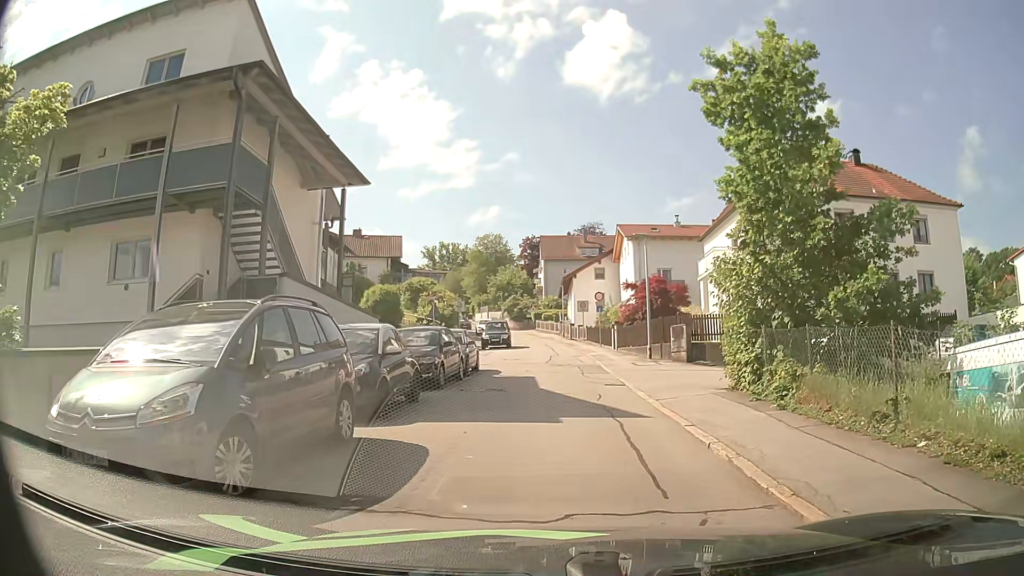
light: Day
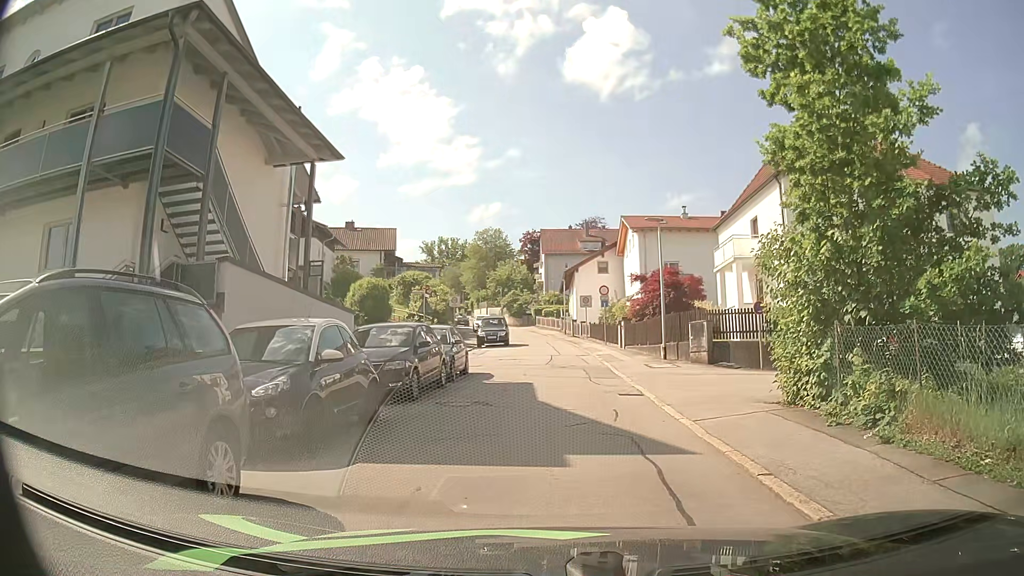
(0.0, +3.2) m; -1°
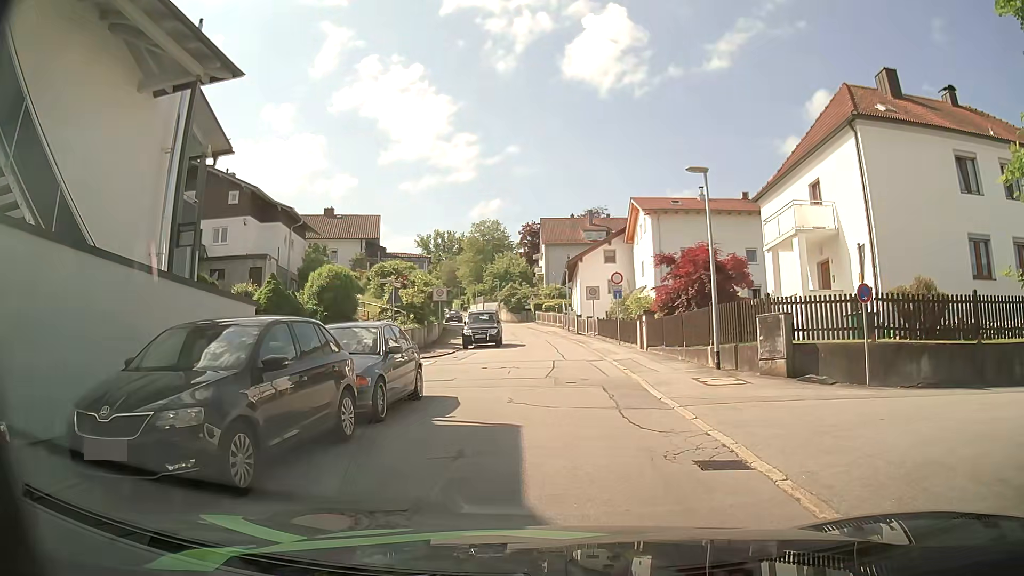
(+0.2, +7.2) m; 0°
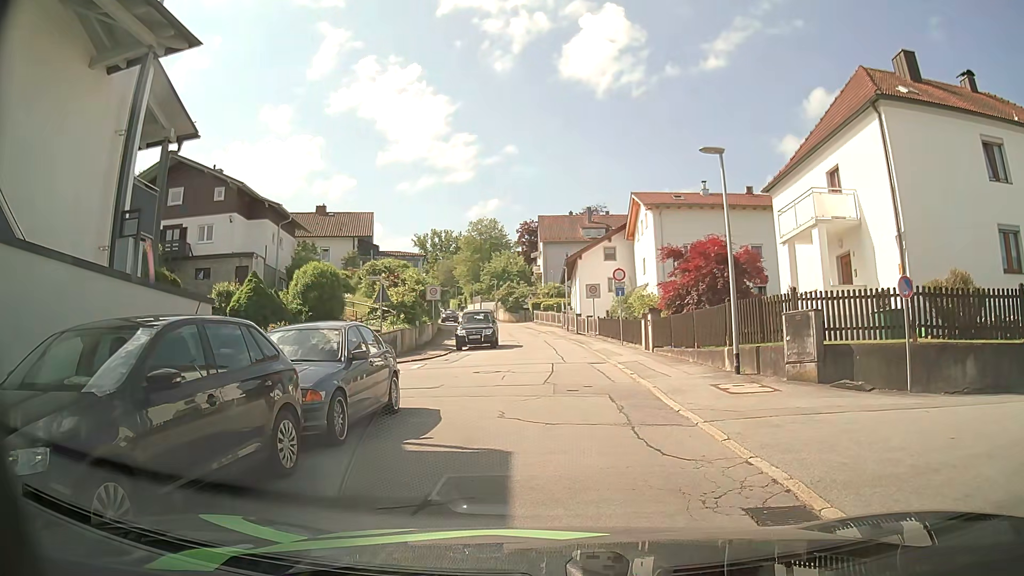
(0.0, +1.8) m; 0°
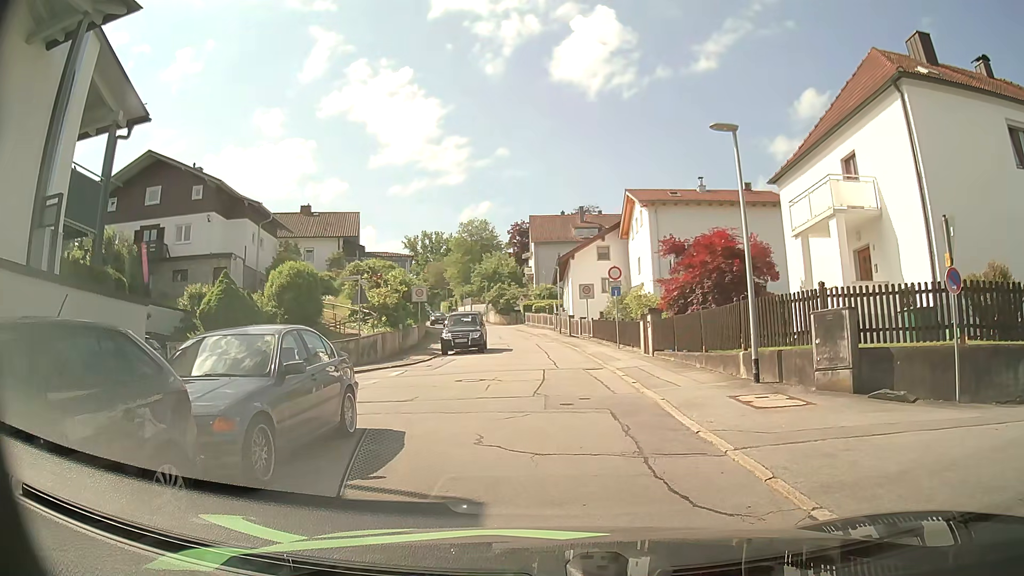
(0.0, +1.9) m; 0°
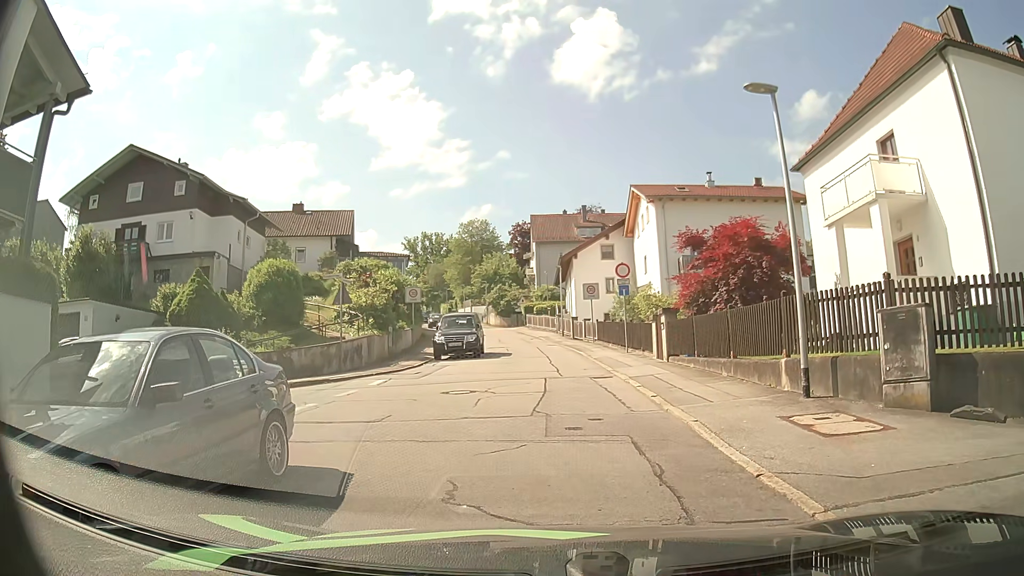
(0.0, +2.5) m; +2°
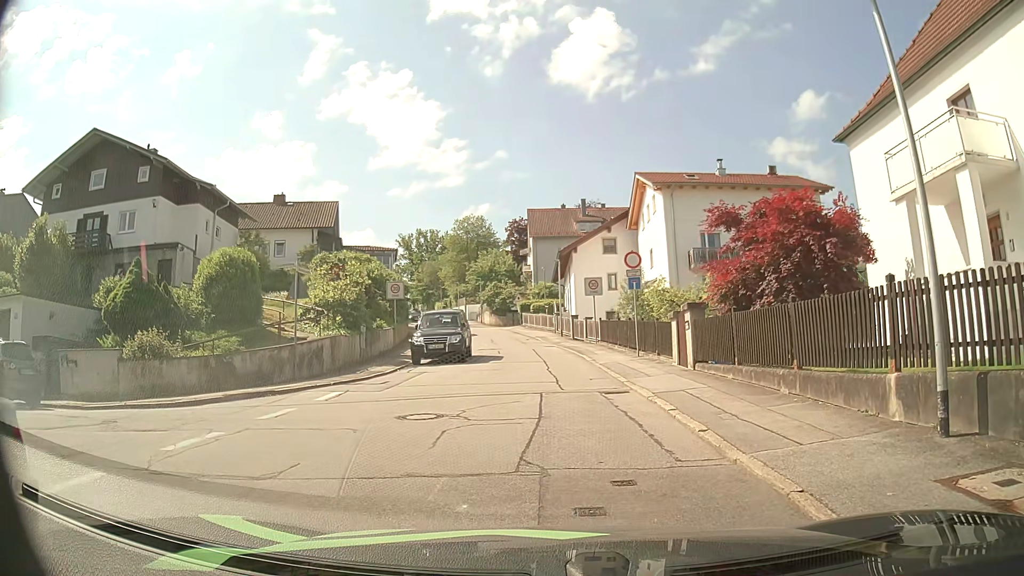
(0.0, +4.0) m; 0°
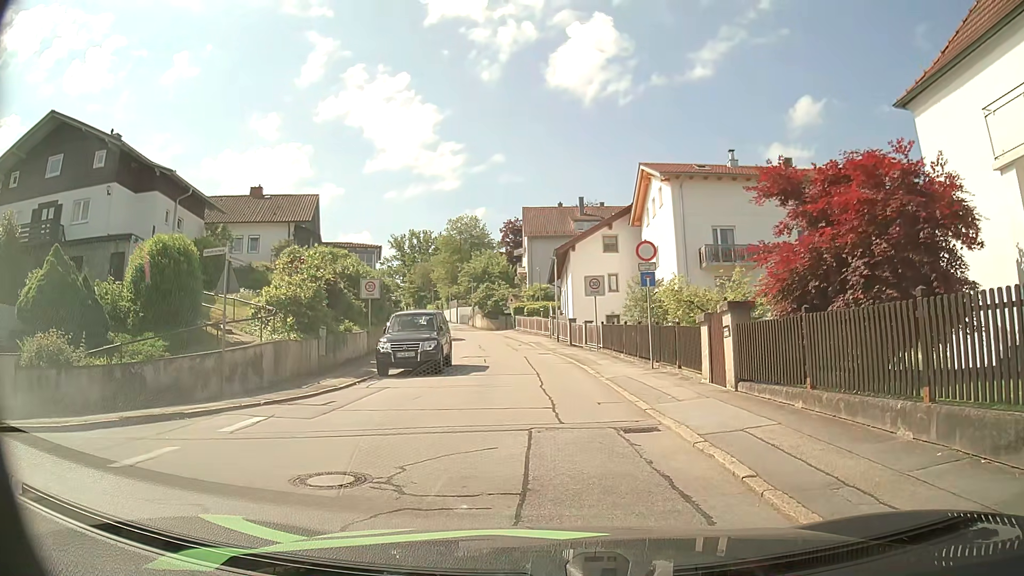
(0.0, +4.1) m; 0°
